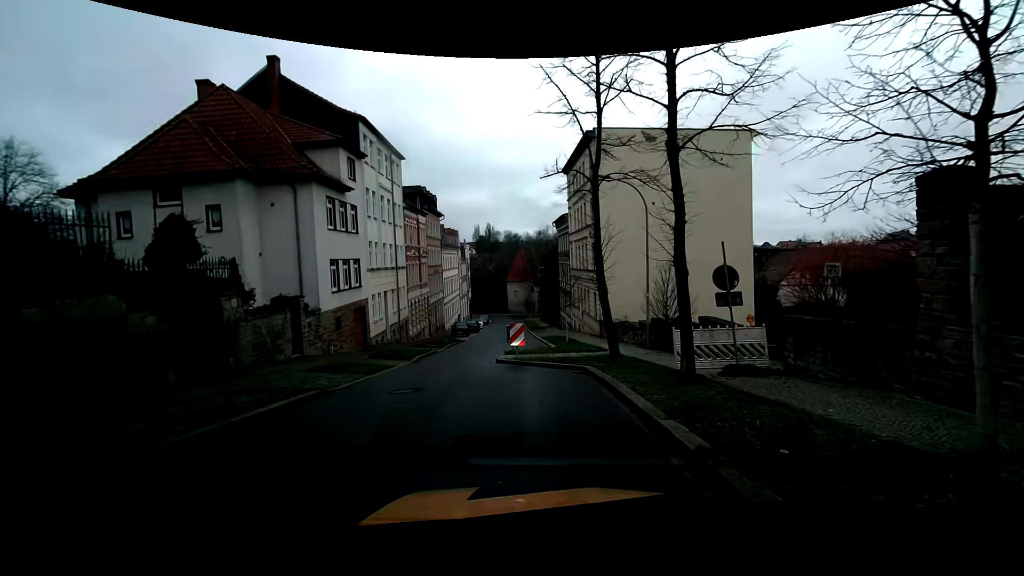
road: residential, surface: asphalt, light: Day
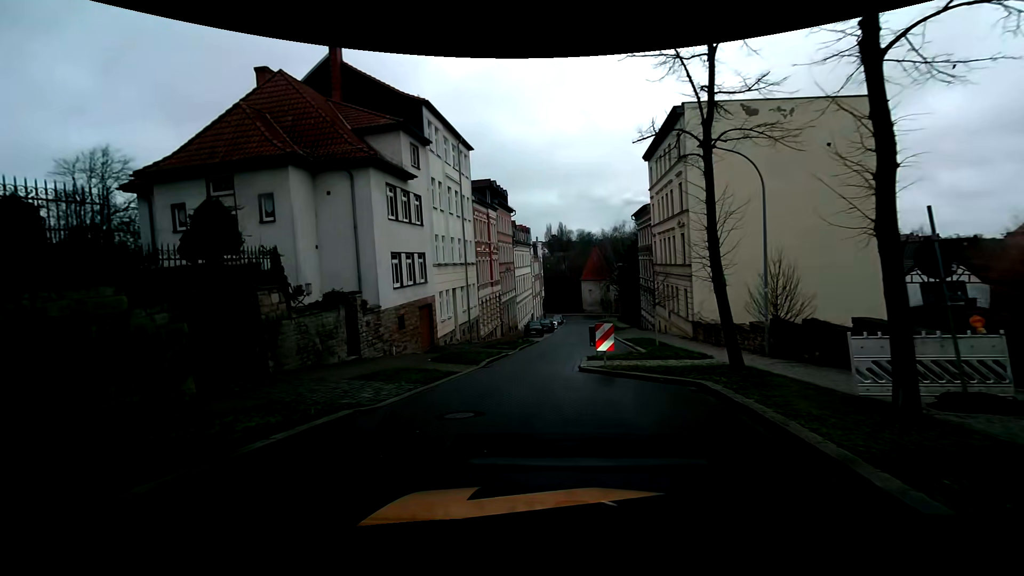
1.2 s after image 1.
(-0.3, +3.3) m; -10°
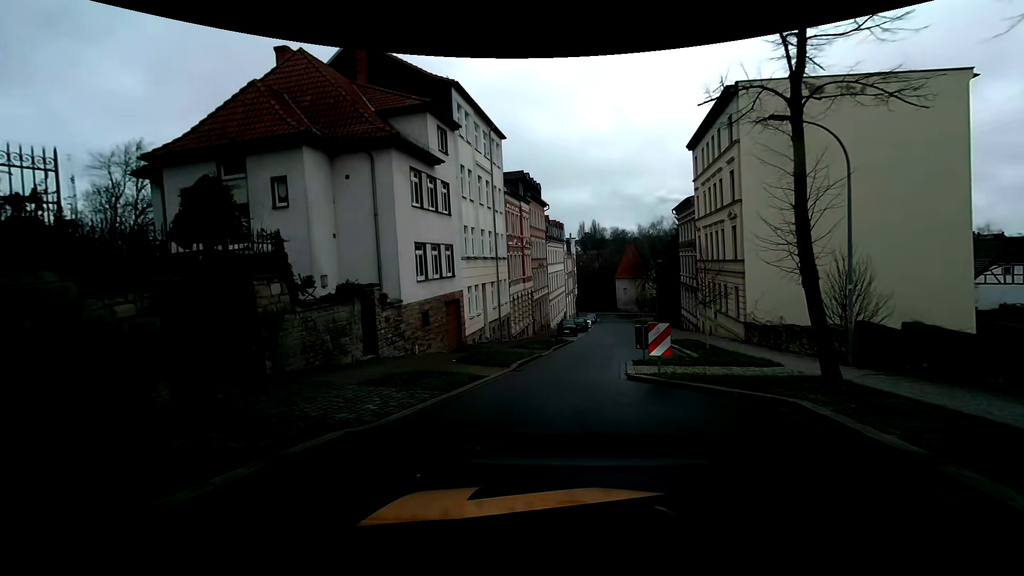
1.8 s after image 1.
(-0.1, +2.2) m; -3°
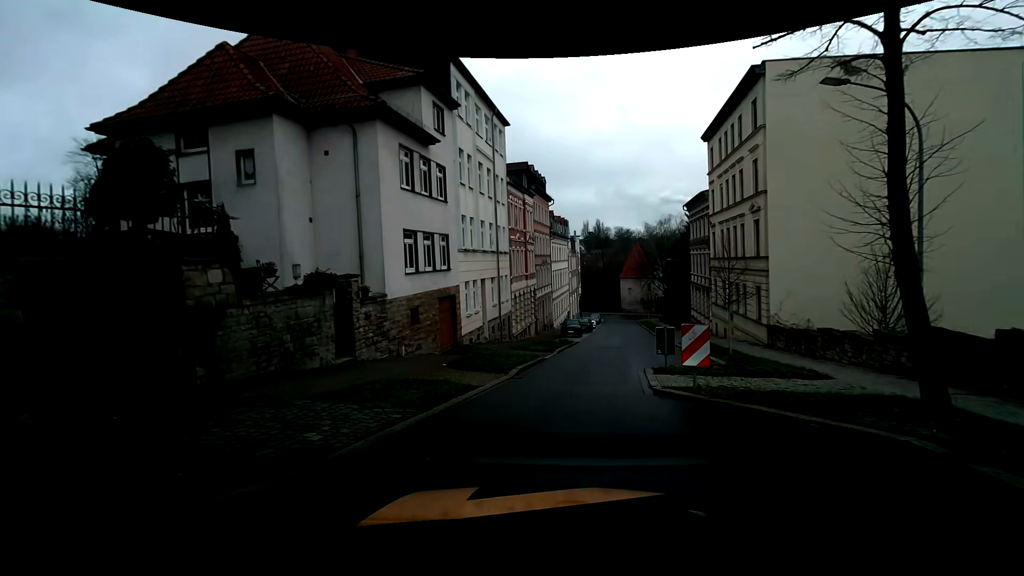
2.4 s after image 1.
(0.0, +2.5) m; 0°
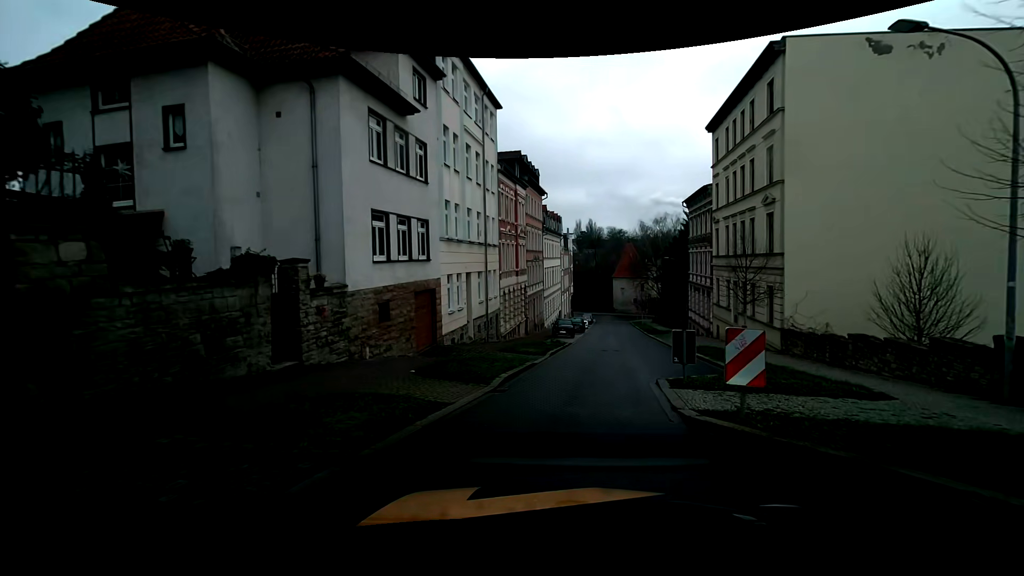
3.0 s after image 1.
(0.0, +2.7) m; +2°
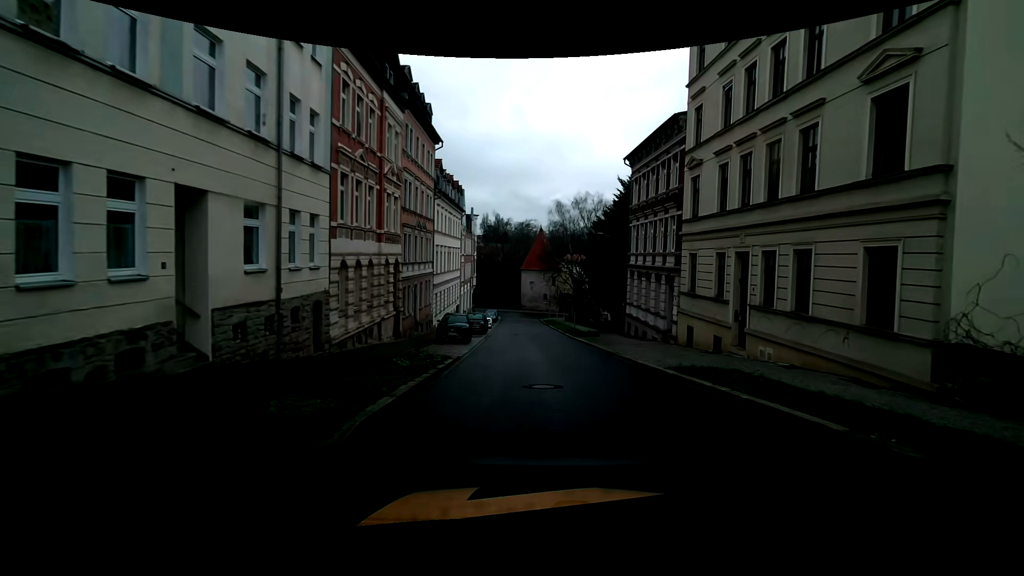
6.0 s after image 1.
(+1.2, +15.2) m; +11°
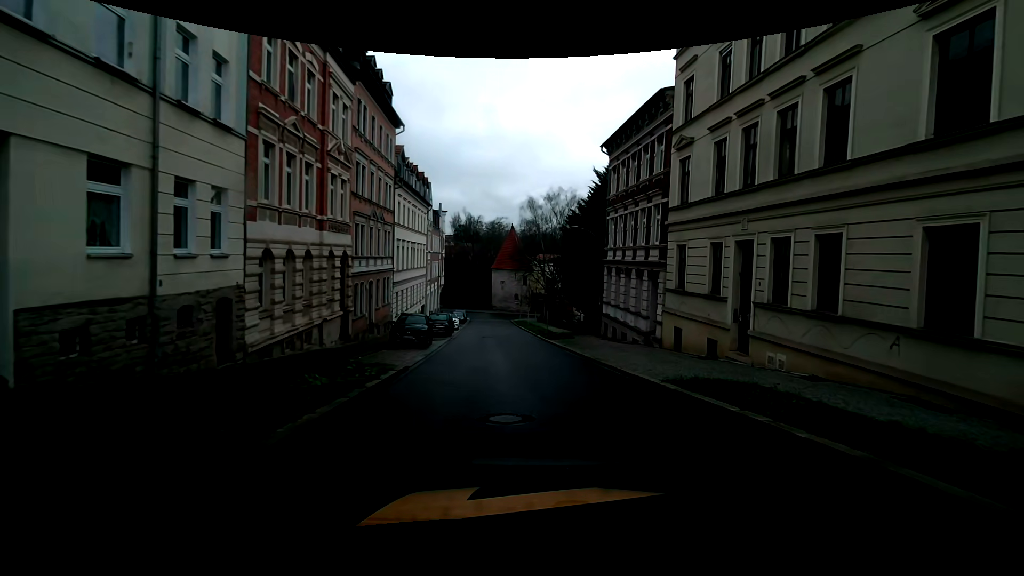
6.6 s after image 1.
(+0.1, +3.2) m; +3°
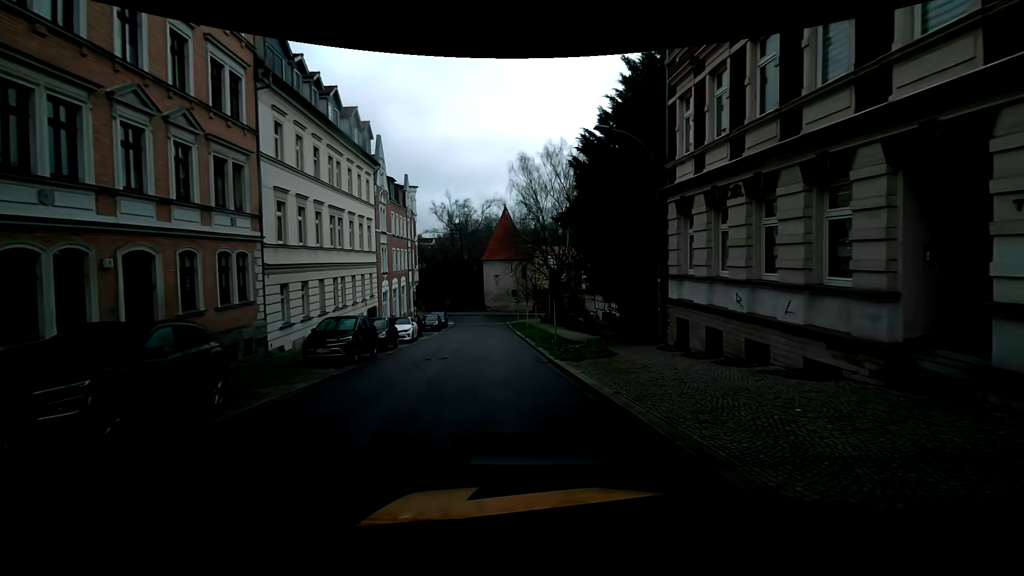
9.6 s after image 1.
(0.0, +17.6) m; -2°
